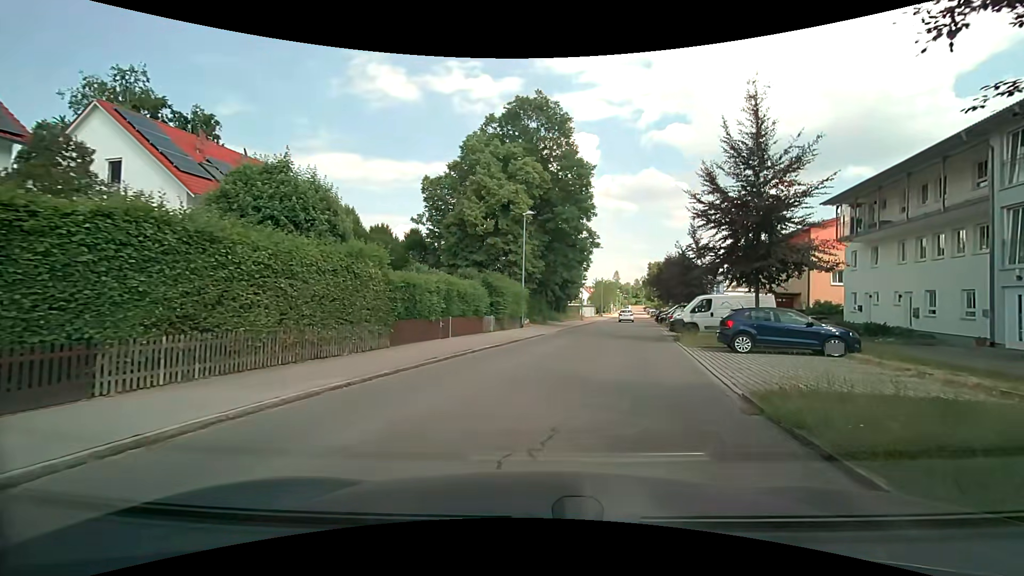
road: residential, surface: asphalt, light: Day
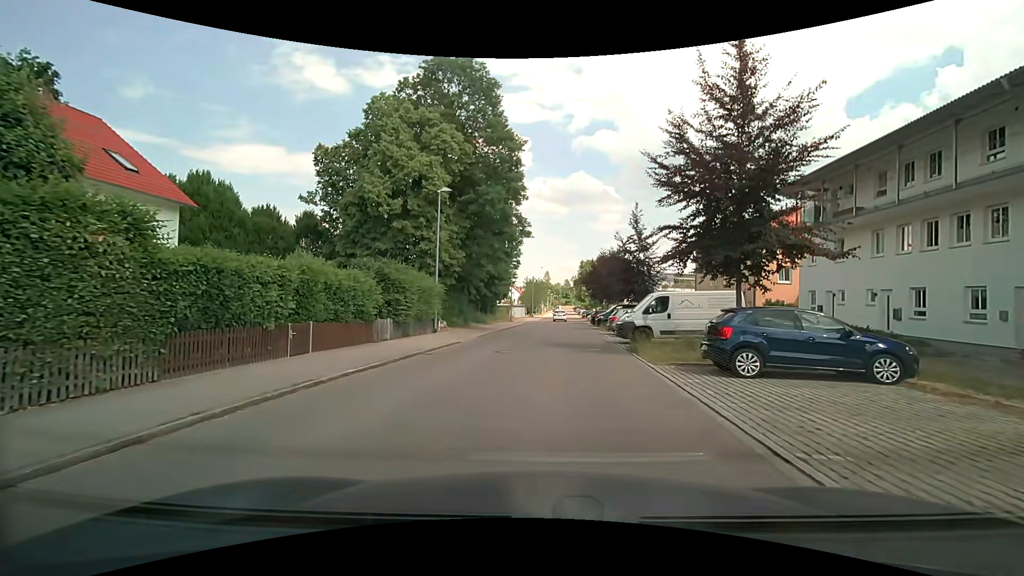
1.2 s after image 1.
(+0.5, +6.4) m; +8°
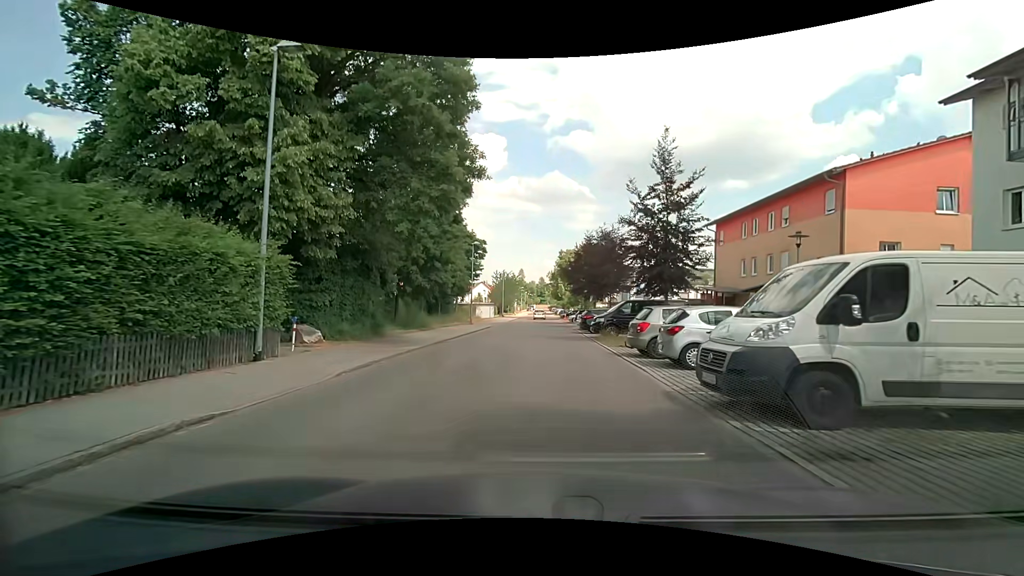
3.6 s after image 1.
(+0.7, +14.6) m; +3°
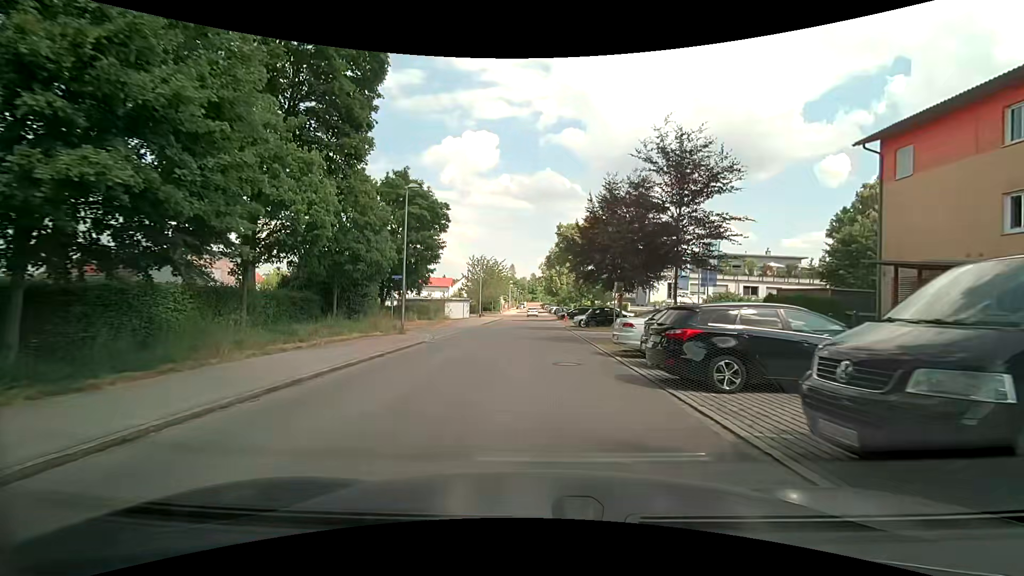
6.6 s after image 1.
(+0.4, +21.2) m; +1°
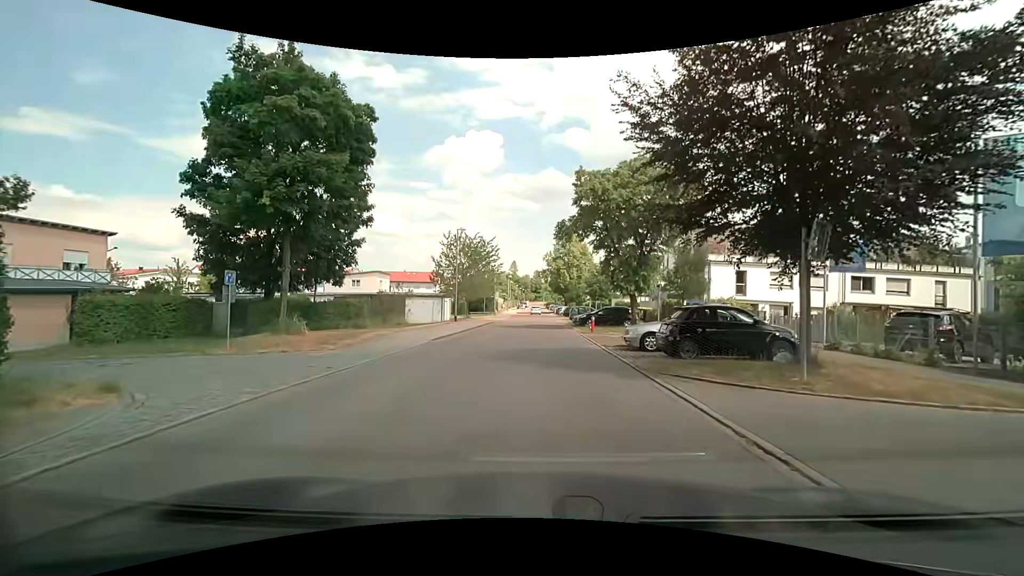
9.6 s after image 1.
(+0.1, +20.6) m; 0°
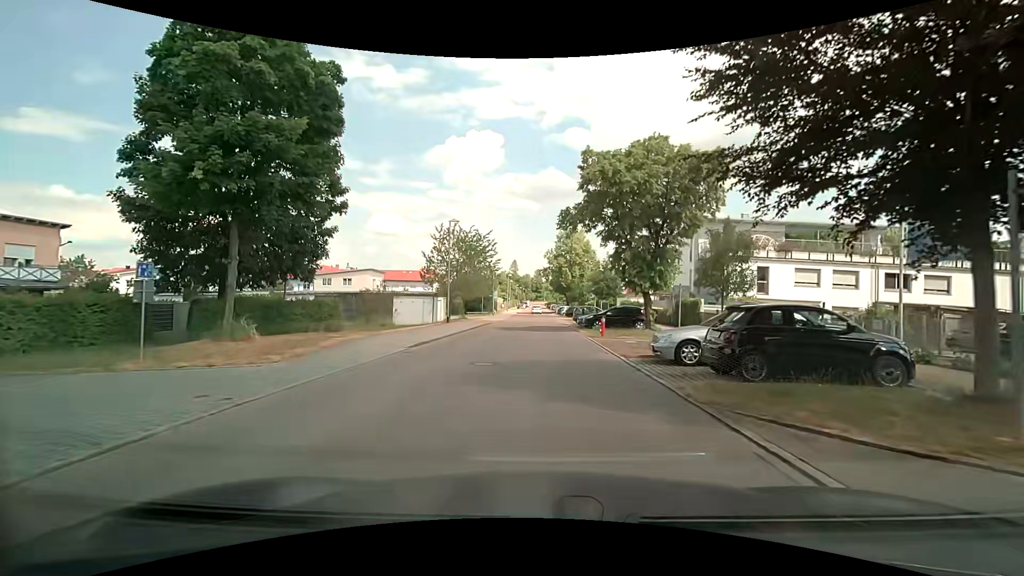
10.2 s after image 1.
(0.0, +3.9) m; -2°
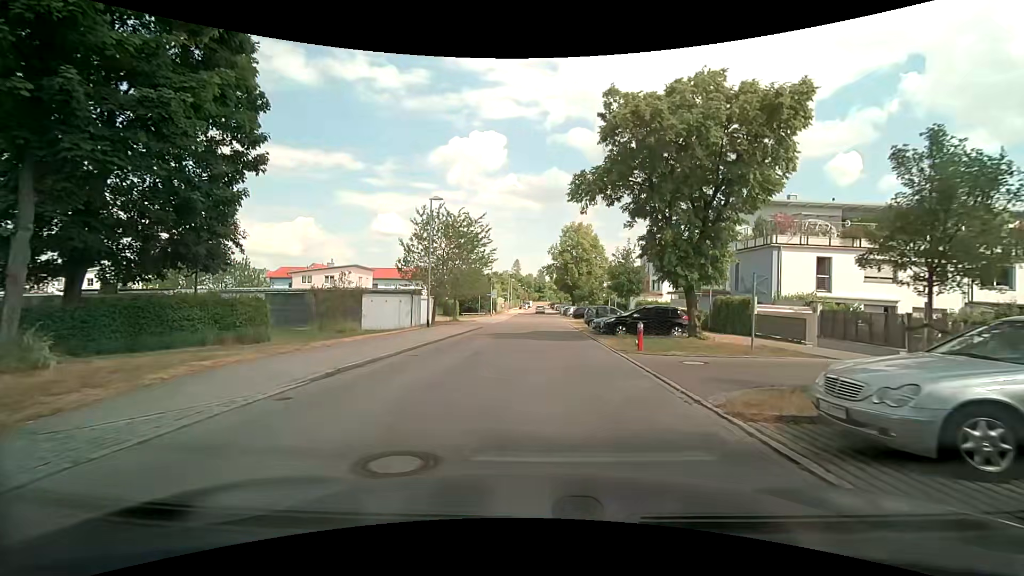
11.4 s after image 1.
(+0.1, +7.7) m; +2°
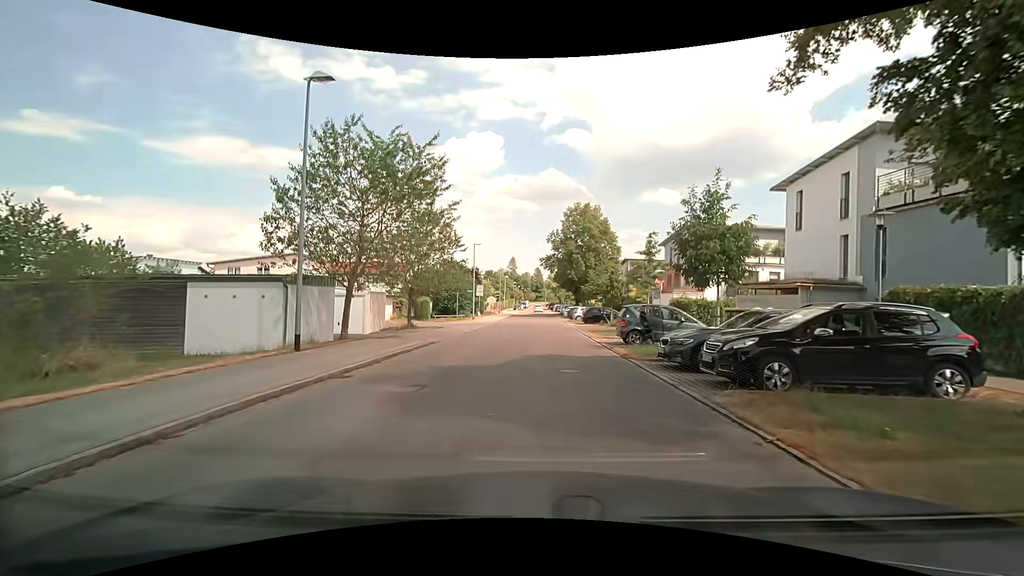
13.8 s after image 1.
(-0.3, +15.7) m; -1°
(0, +10) (0, +20) (0, +30) (0, +40) (0, +50) (+1, +60) (+1, +70) (+1, +80) (+1, +90) (+1, +100) m
